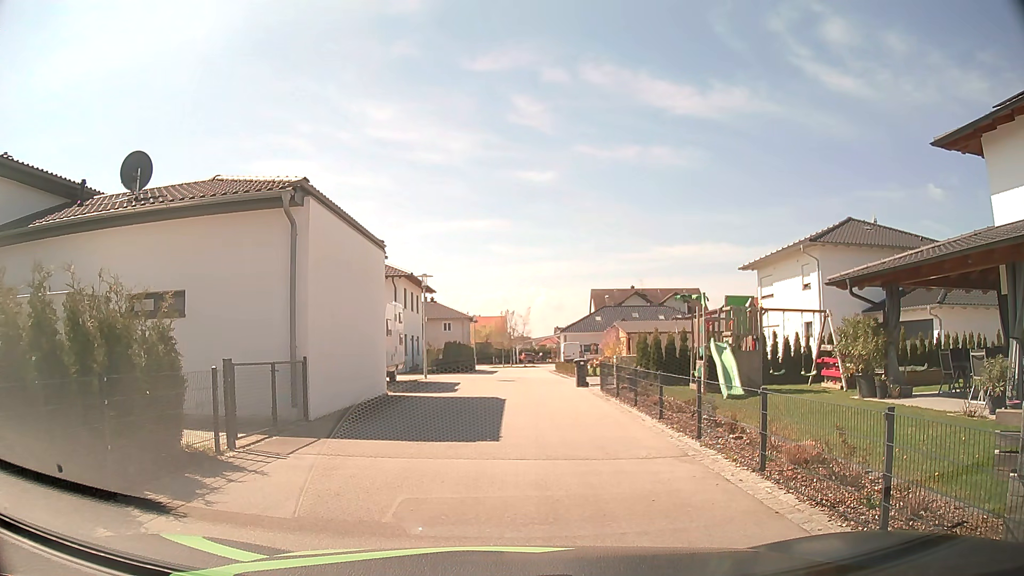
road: residential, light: Day
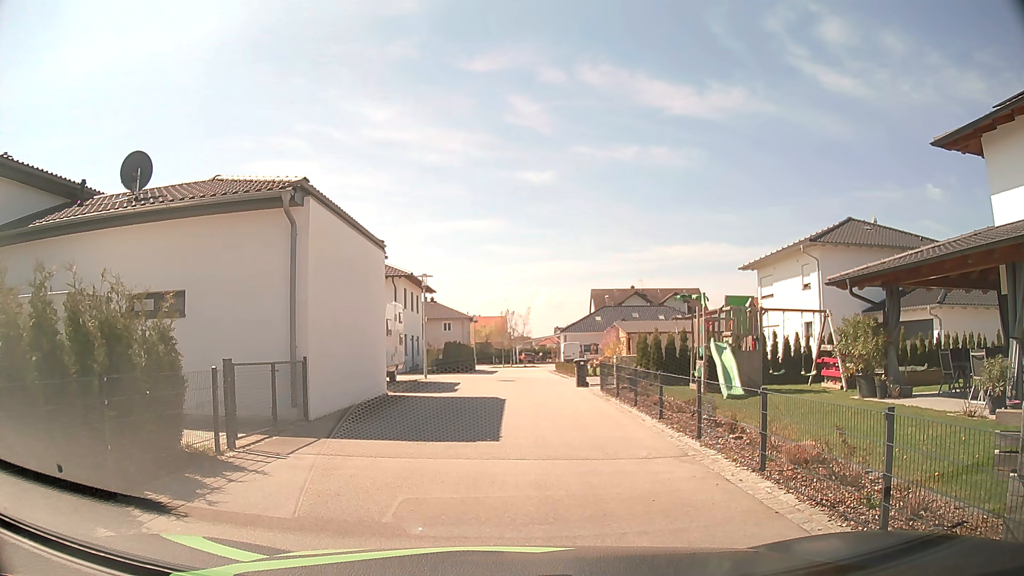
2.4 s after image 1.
(0.0, 0.0) m; 0°
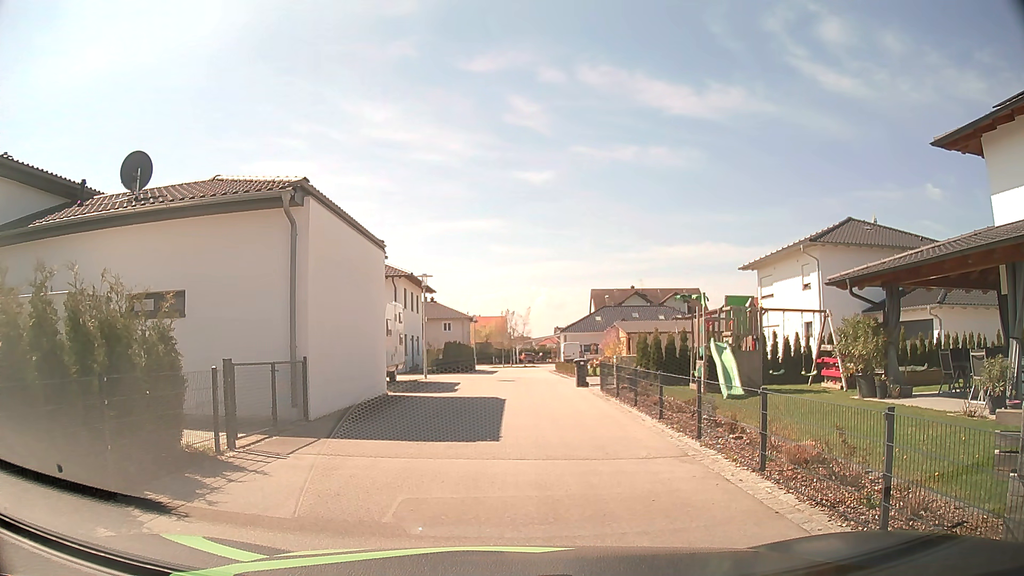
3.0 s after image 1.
(0.0, 0.0) m; 0°
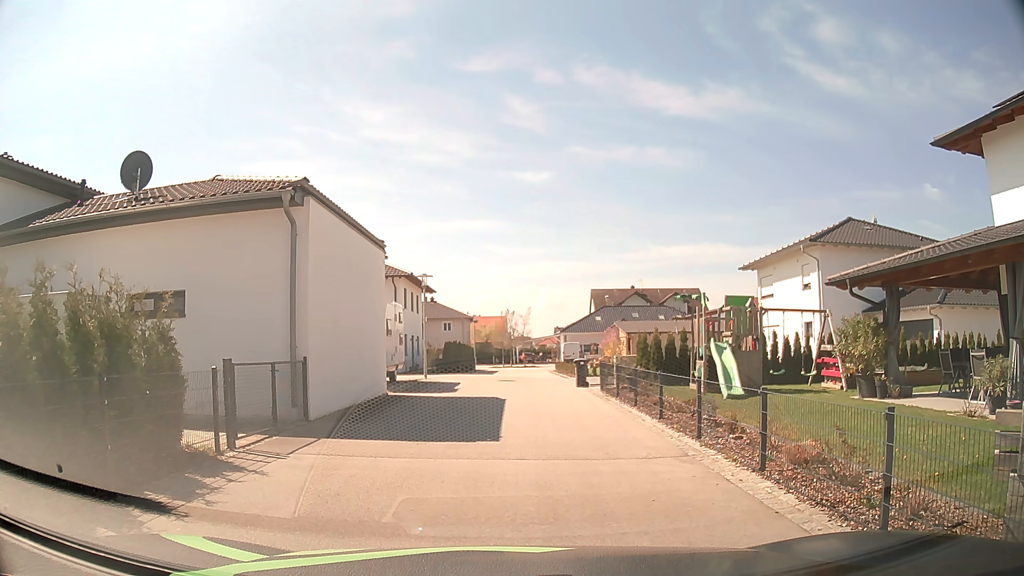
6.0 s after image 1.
(0.0, 0.0) m; 0°
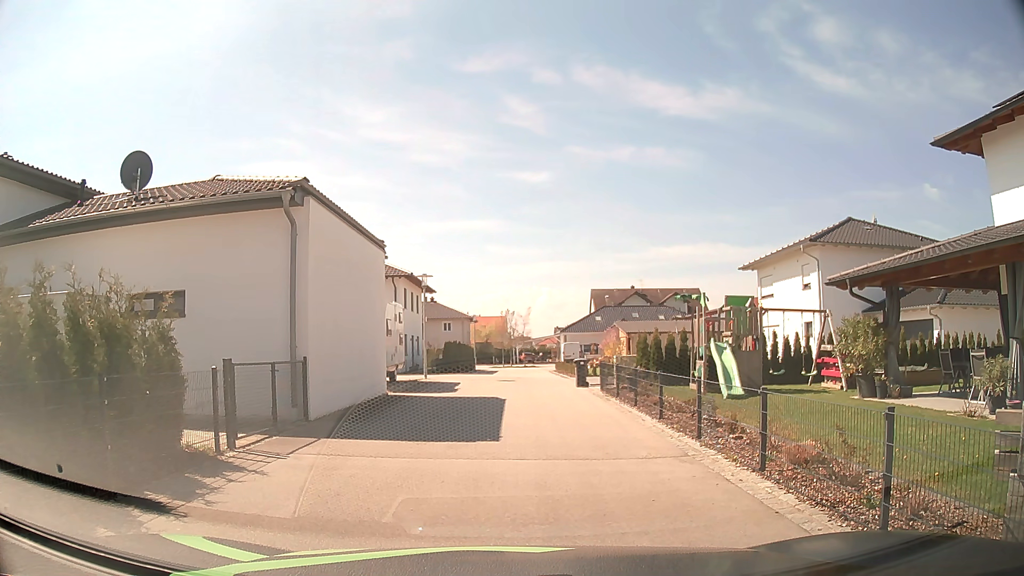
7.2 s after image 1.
(0.0, 0.0) m; 0°
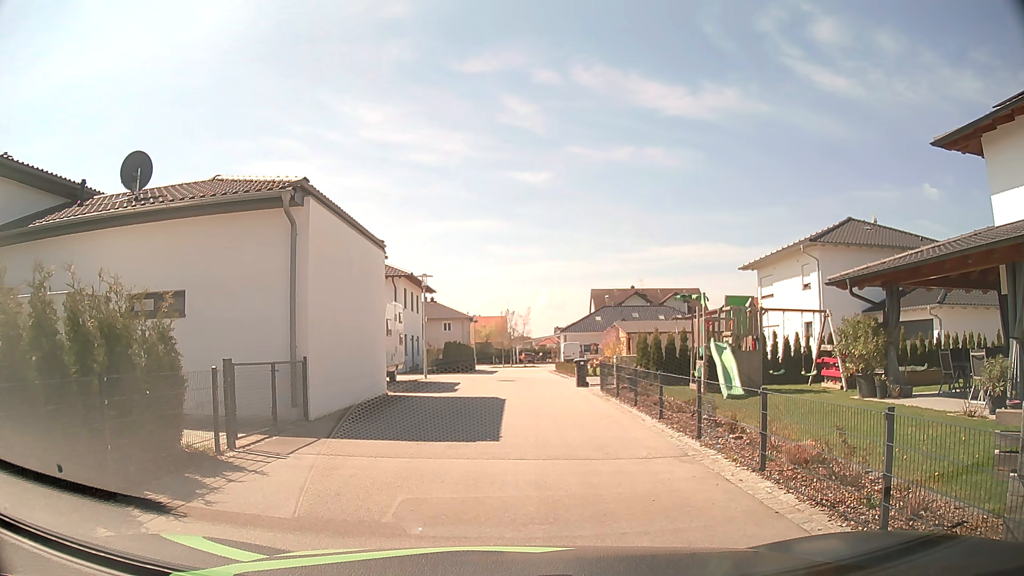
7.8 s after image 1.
(0.0, 0.0) m; 0°
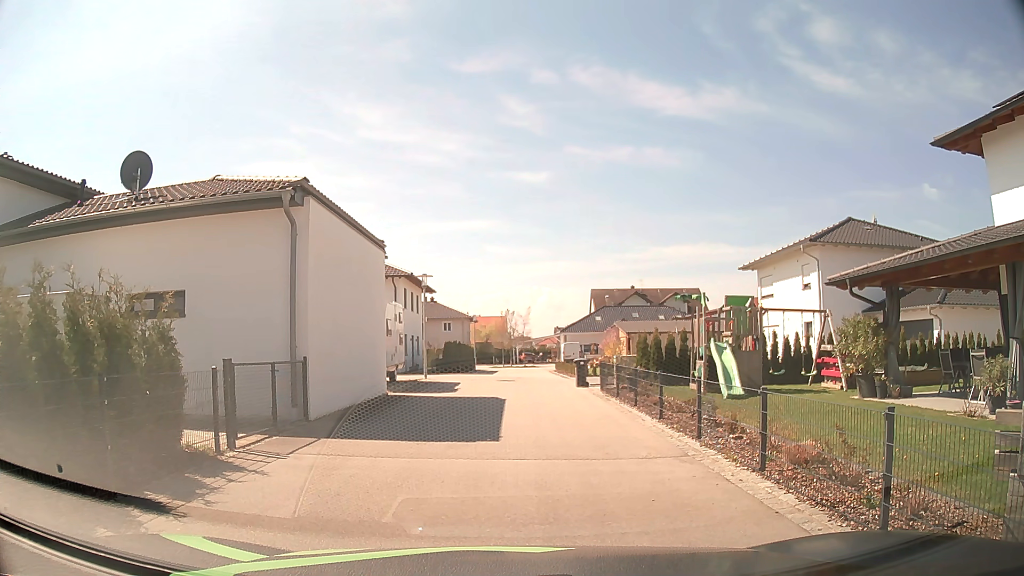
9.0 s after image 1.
(0.0, 0.0) m; 0°
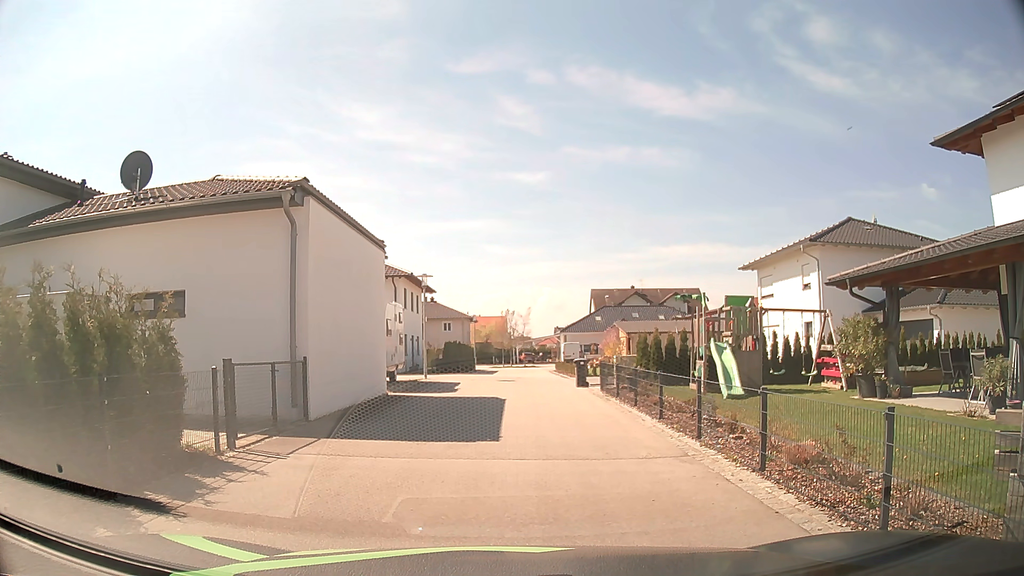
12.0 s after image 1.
(0.0, 0.0) m; 0°
